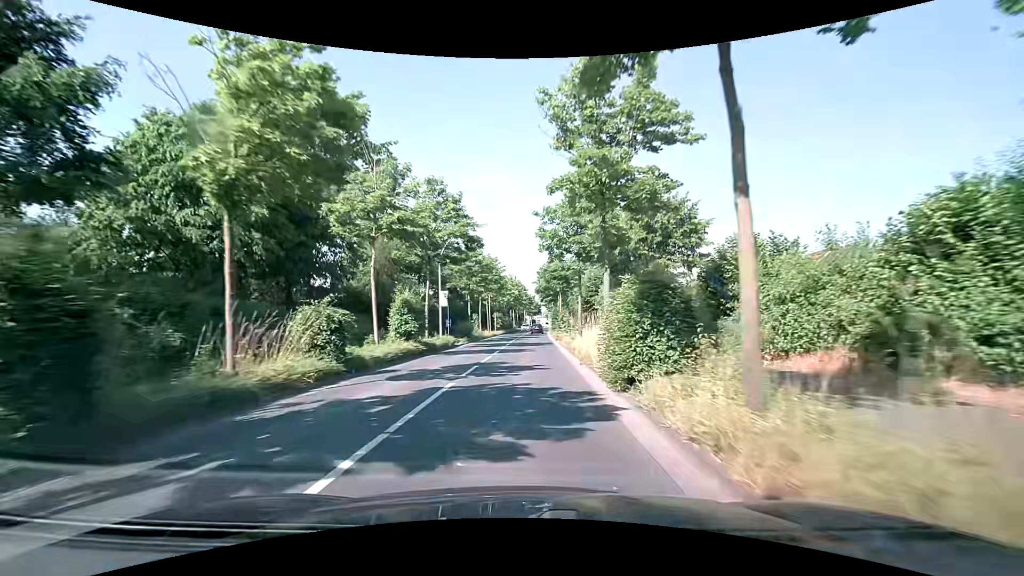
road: tertiary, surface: asphalt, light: Day
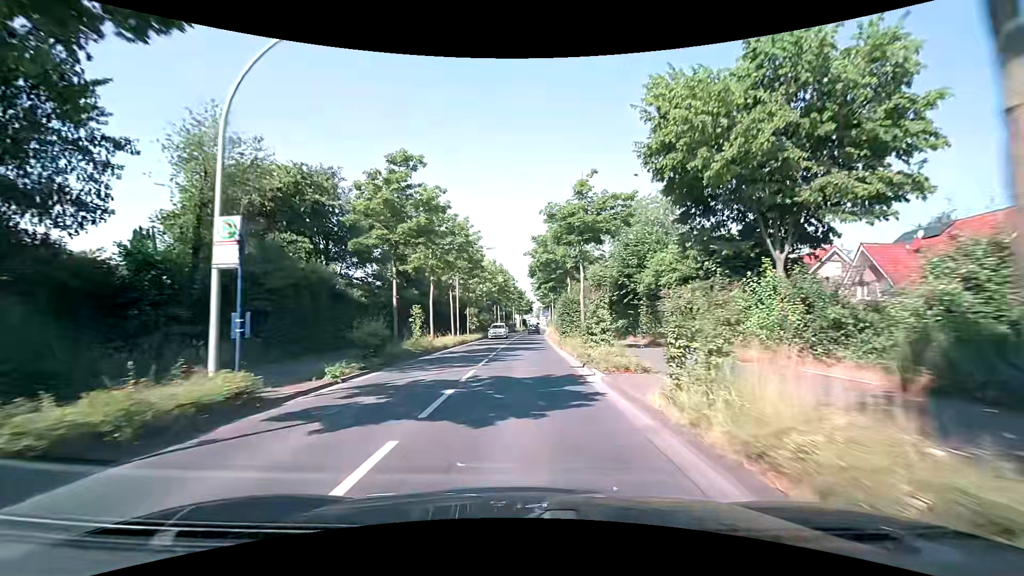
(+0.1, +23.1) m; +1°
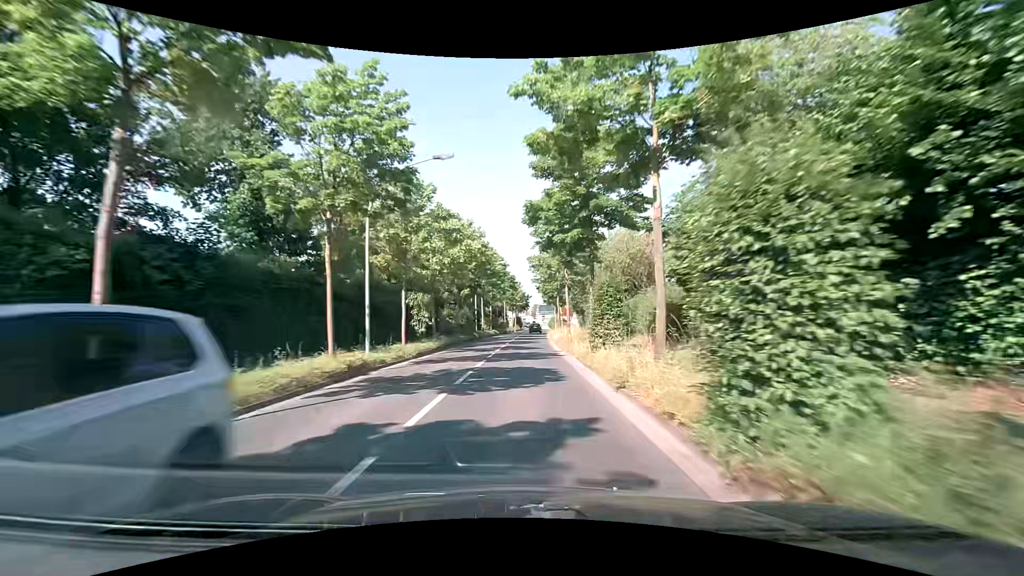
(-0.1, +23.0) m; 0°
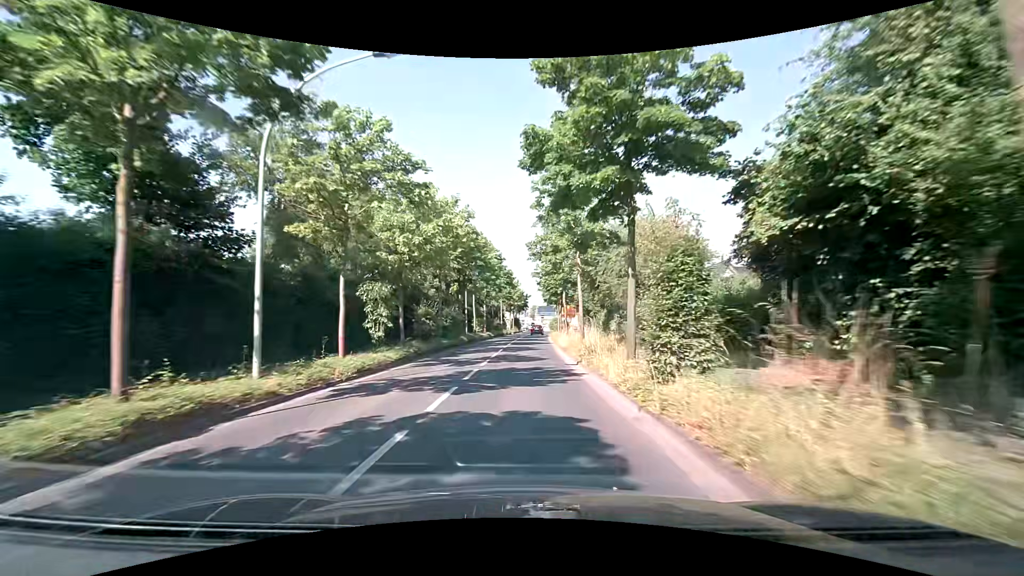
(0.0, +7.6) m; +1°
(0, +10) (0, +20) (0, +30) (0, +40) (0, +50) (0, +60) (0, +70) (+1, +80) (+2, +90) (+3, +100) m
